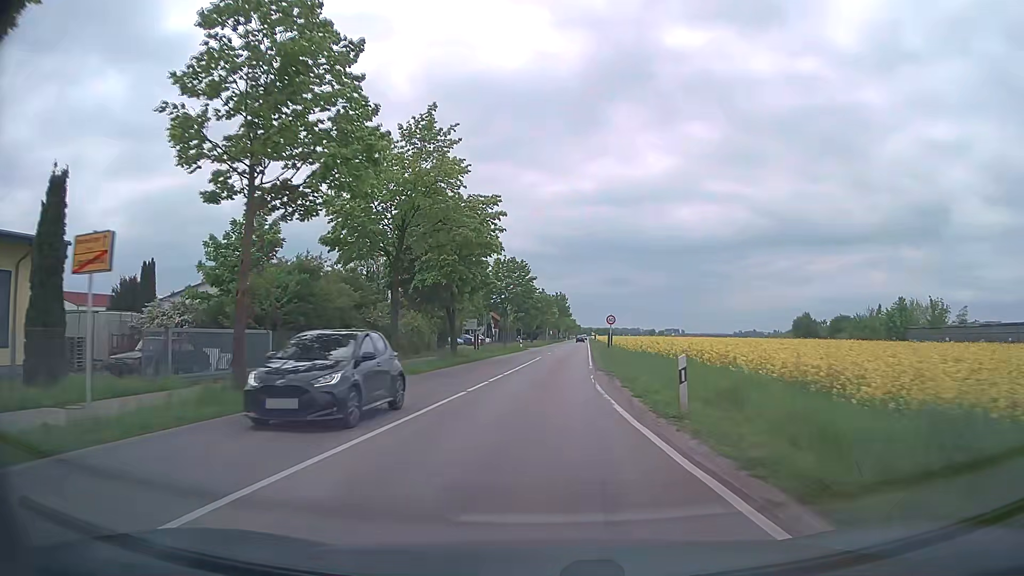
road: secondary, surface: asphalt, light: Day
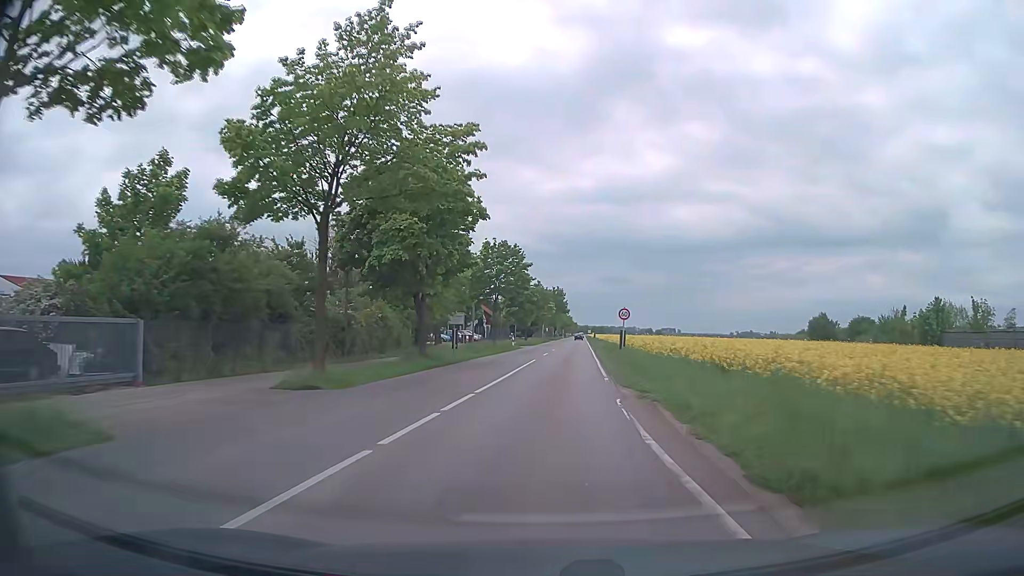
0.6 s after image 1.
(0.0, +8.9) m; 0°
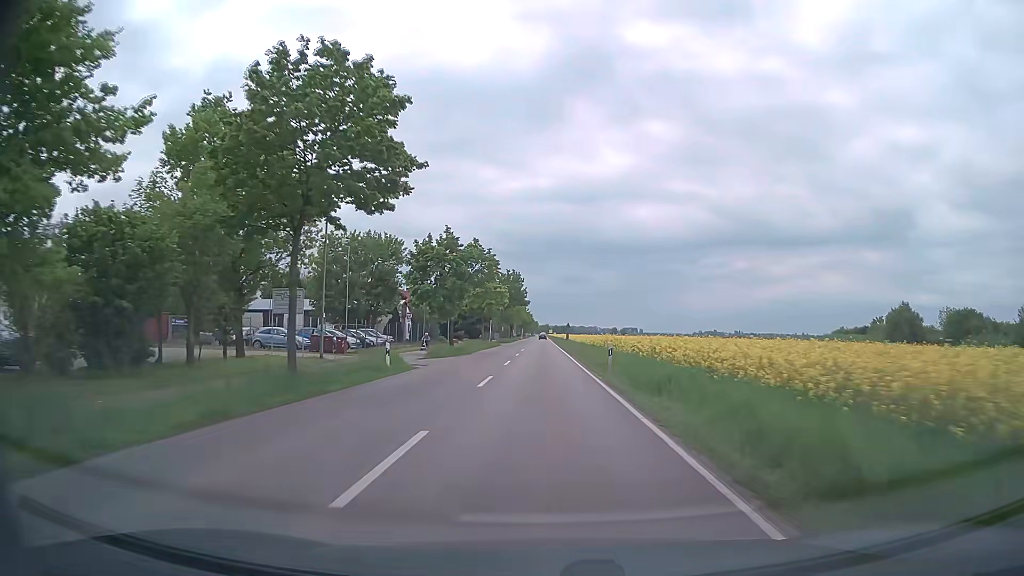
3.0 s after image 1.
(+1.4, +37.3) m; +3°
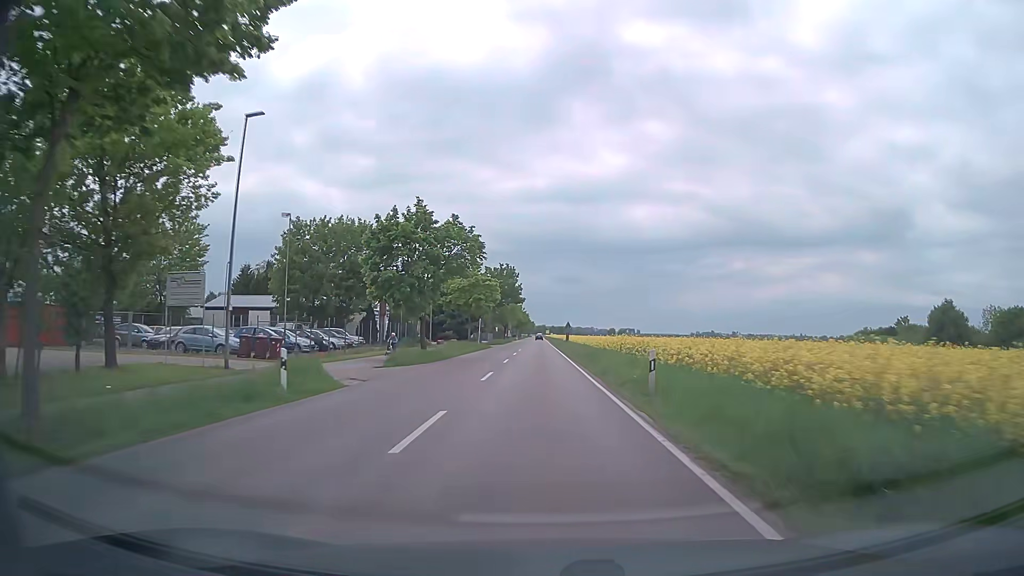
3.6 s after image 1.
(+0.1, +9.6) m; +1°
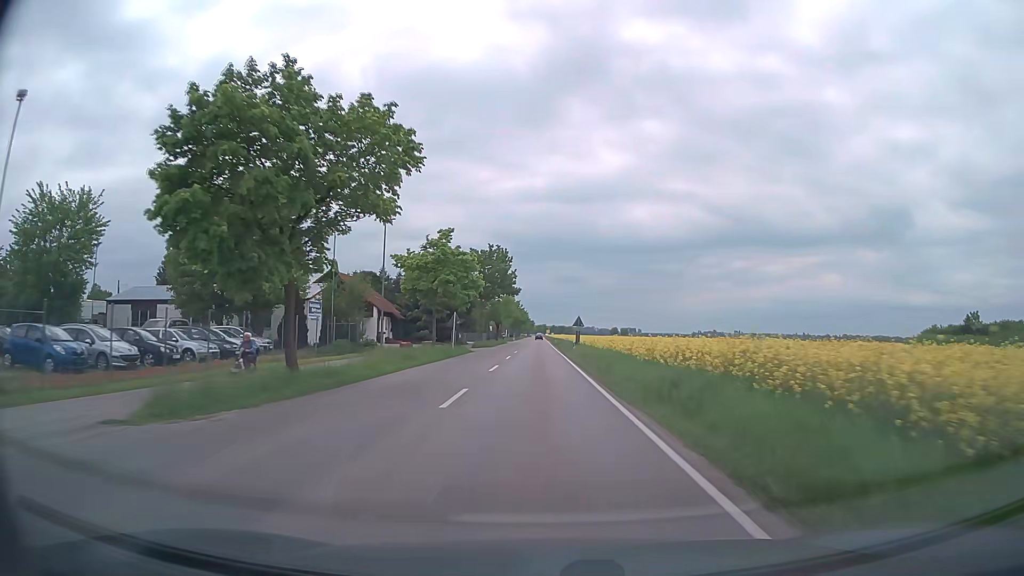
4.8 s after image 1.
(0.0, +19.5) m; 0°
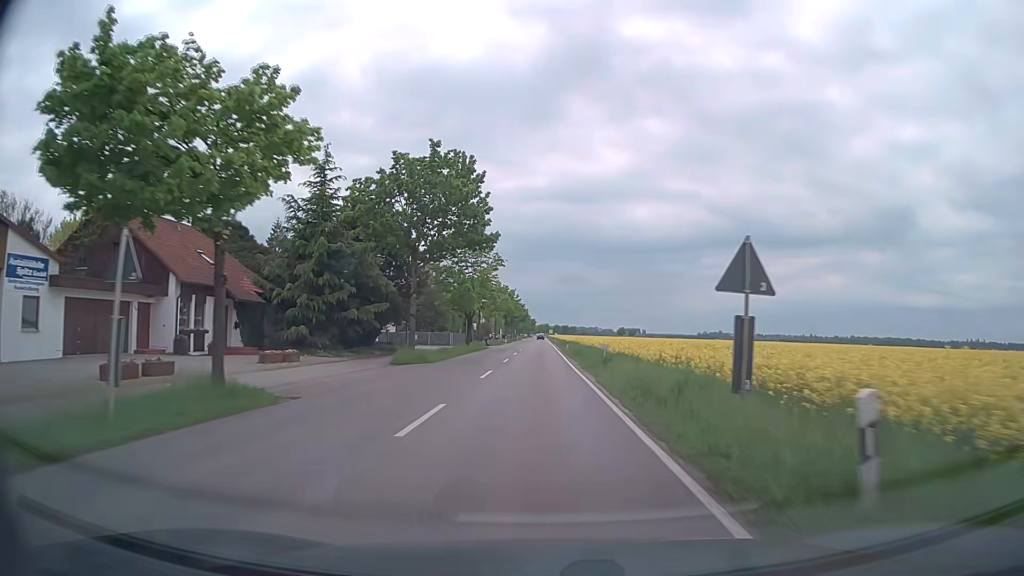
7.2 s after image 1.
(0.0, +39.4) m; 0°
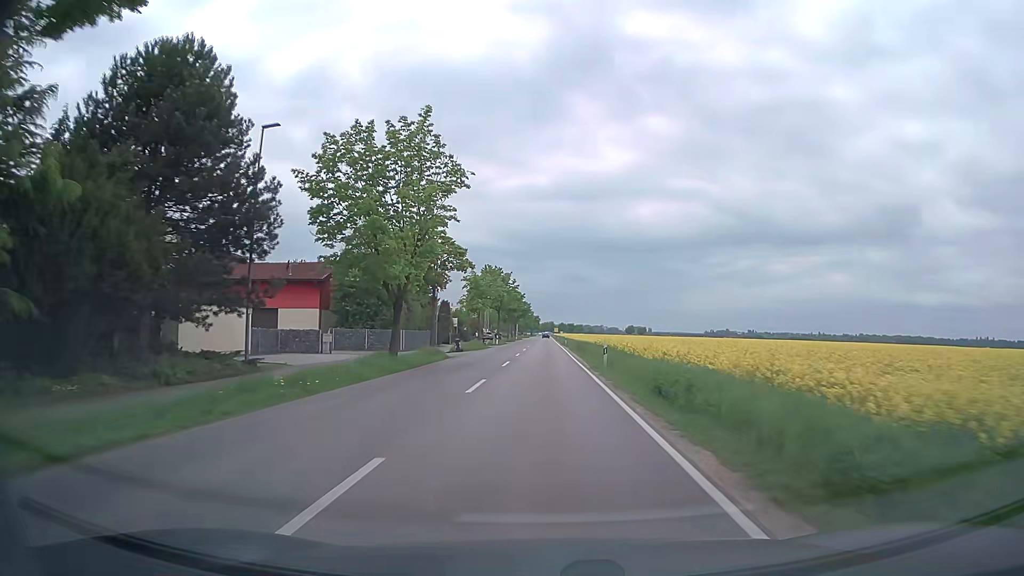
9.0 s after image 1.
(-0.1, +29.9) m; 0°
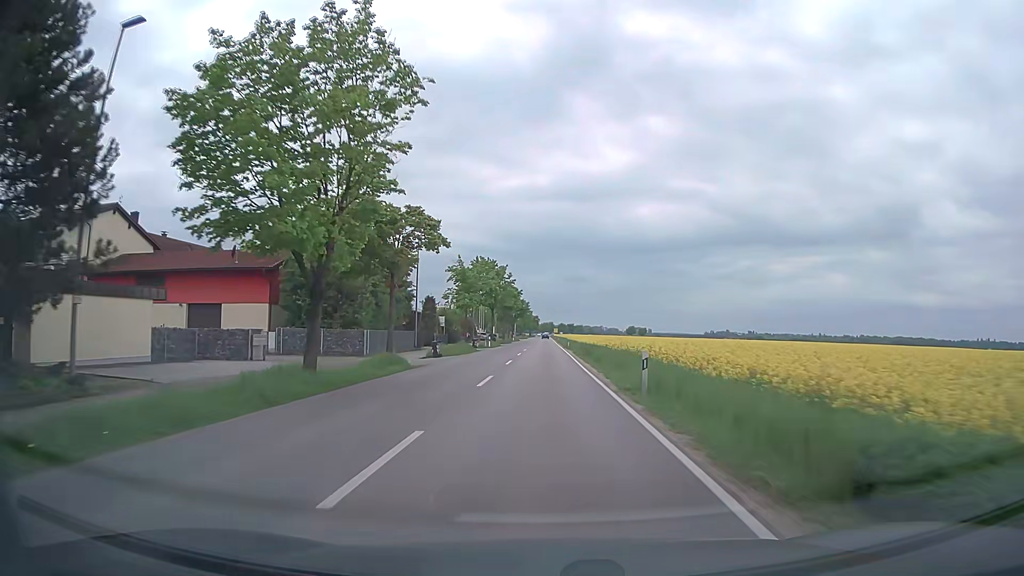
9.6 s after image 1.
(0.0, +9.9) m; 0°
(0, +10) (0, +20) (0, +30) (0, +40) (0, +50) (0, +60) (0, +70) (0, +80) (0, +90) (0, +100) m
